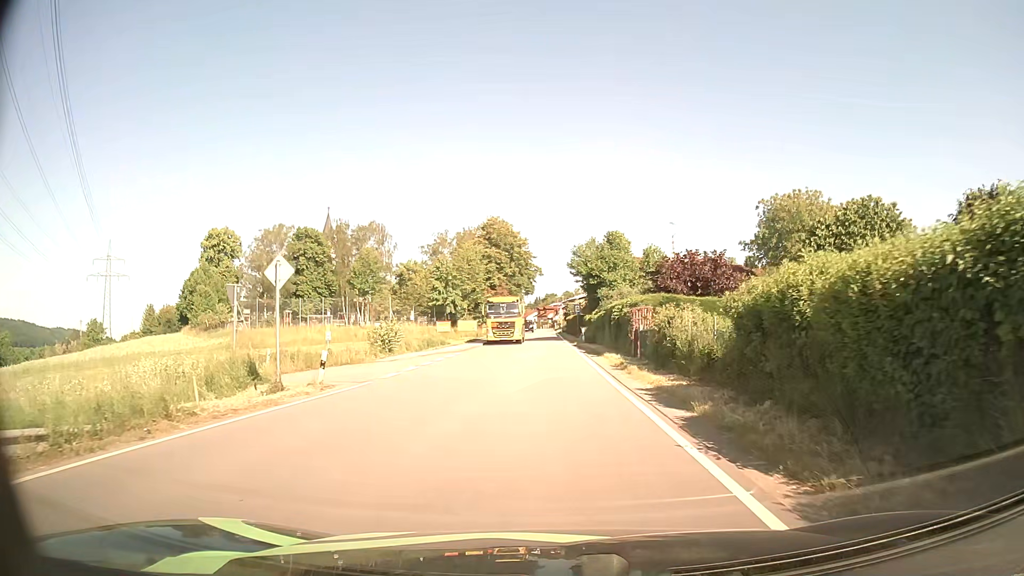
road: secondary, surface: asphalt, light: Day
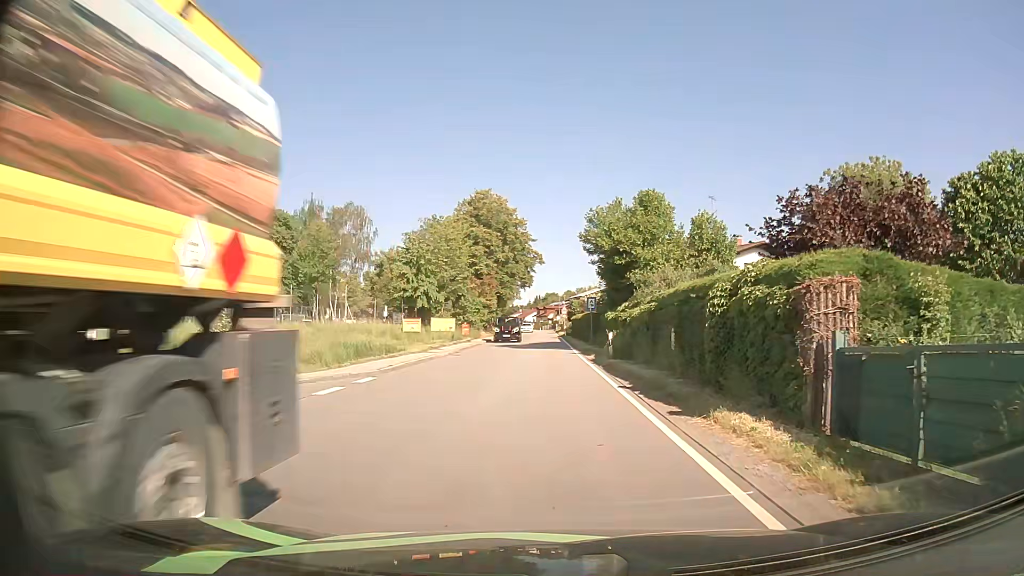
(0.0, +17.8) m; 0°
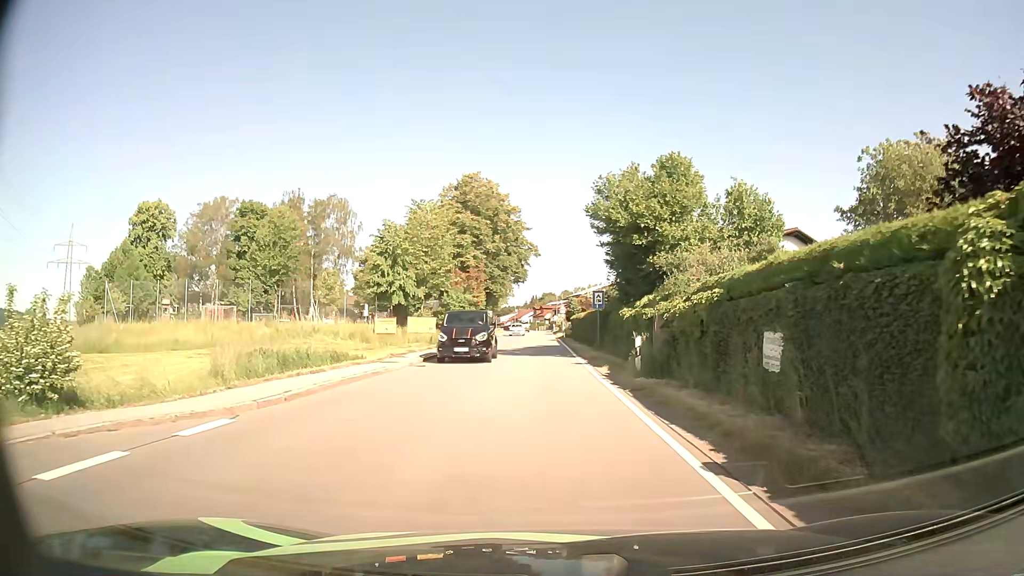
(0.0, +8.3) m; +1°
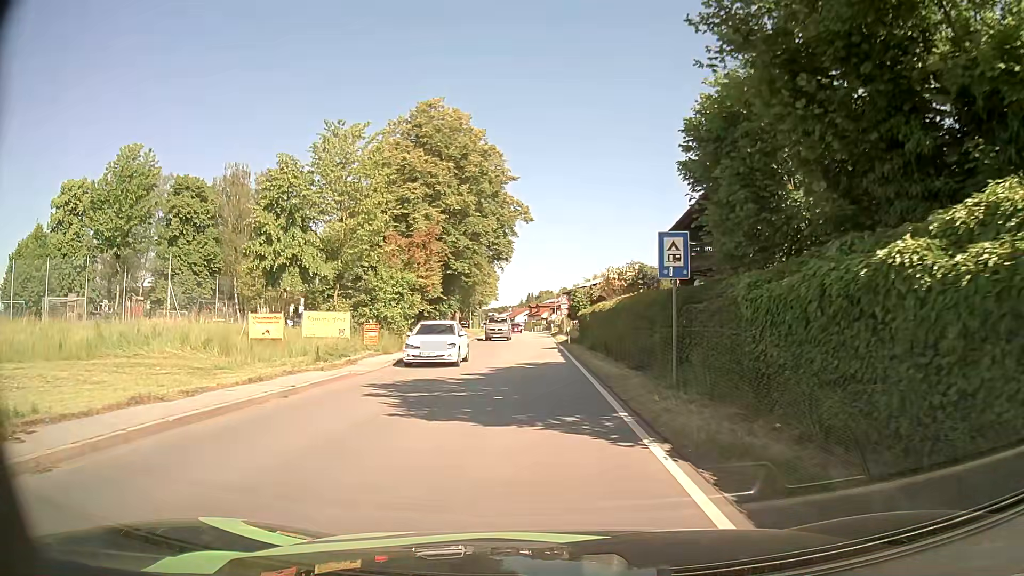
(0.0, +21.1) m; 0°
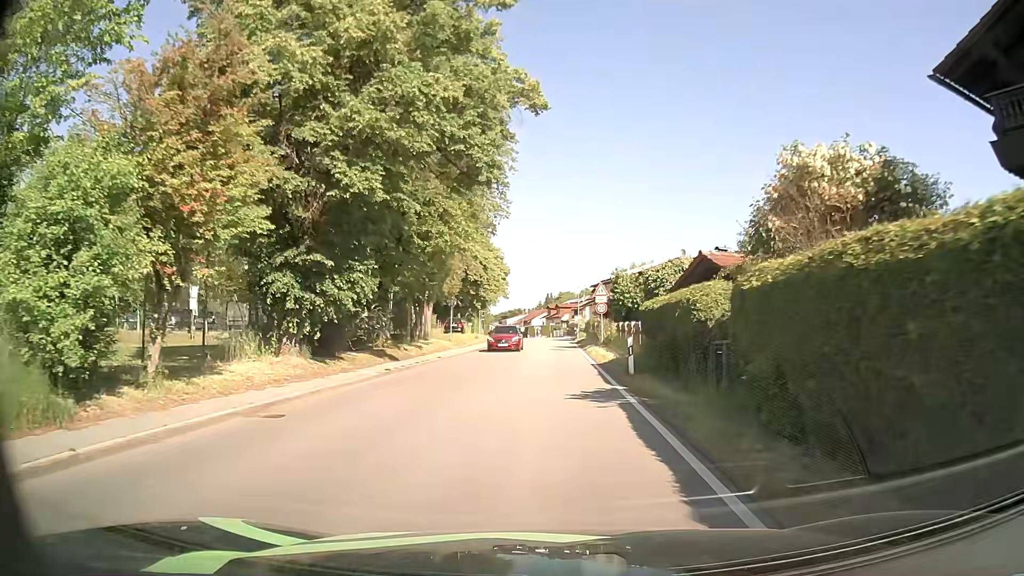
(-0.3, +23.0) m; -1°
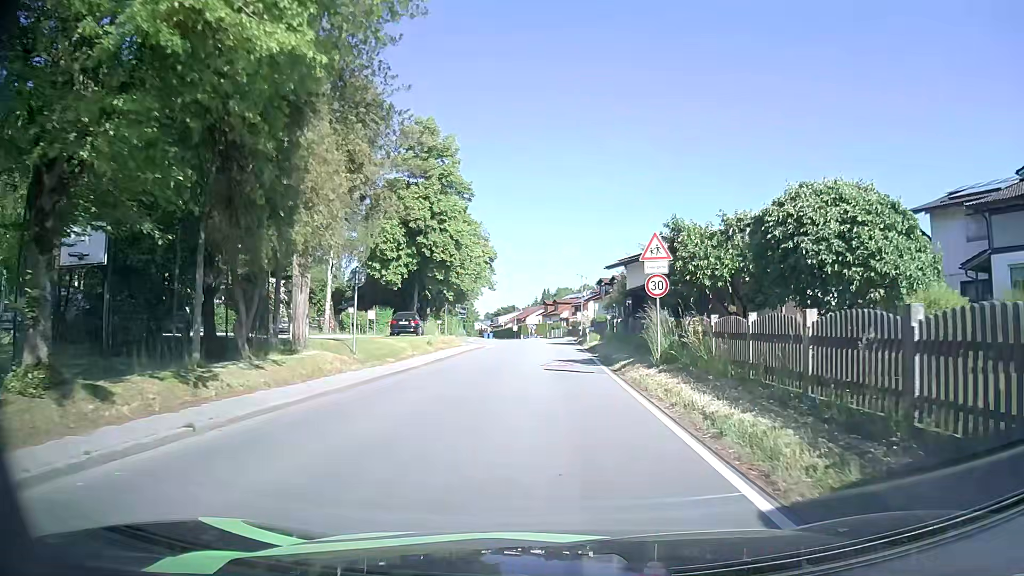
(0.0, +19.6) m; +1°
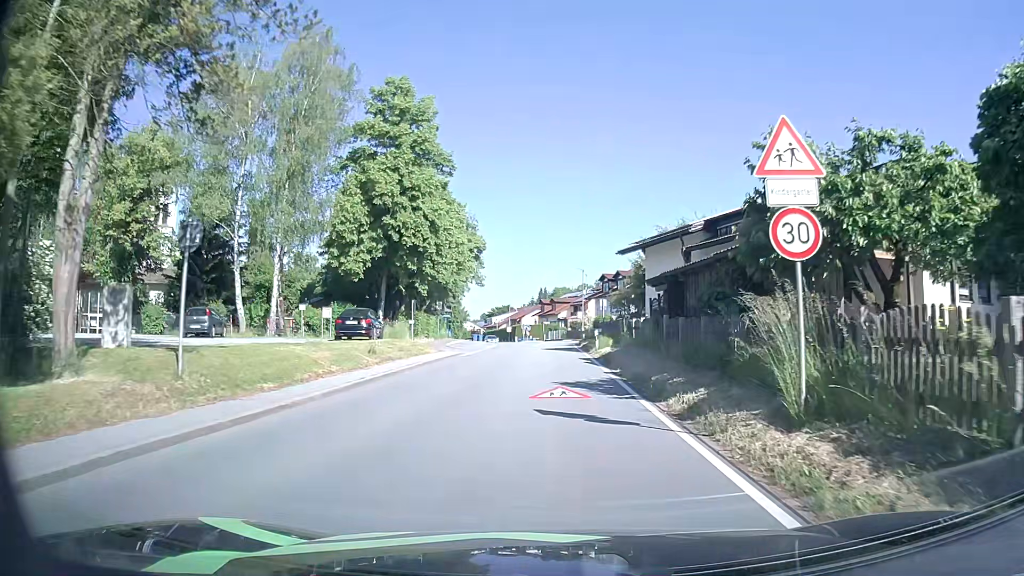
(-0.1, +10.1) m; -1°
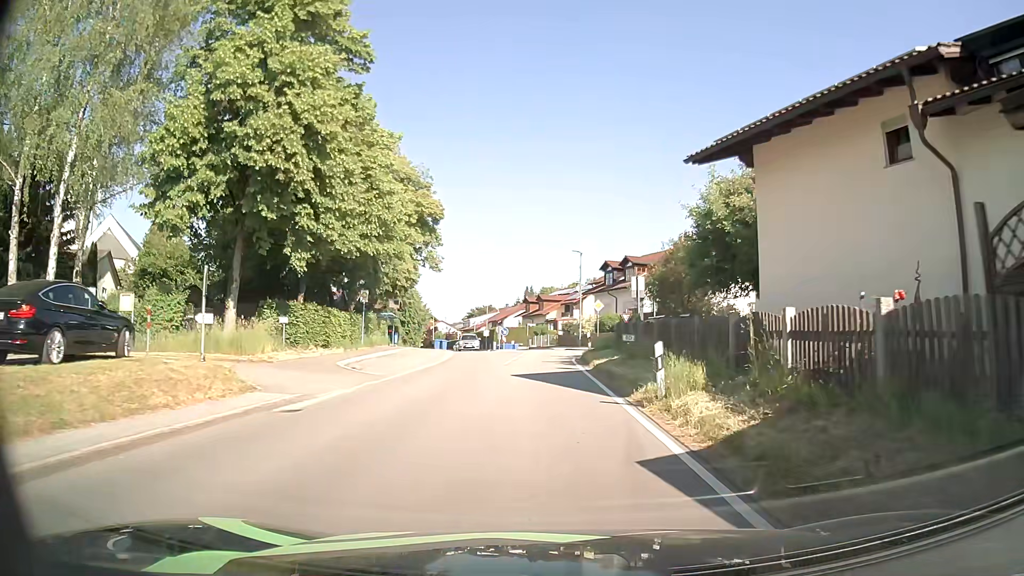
(+0.3, +20.8) m; +2°
